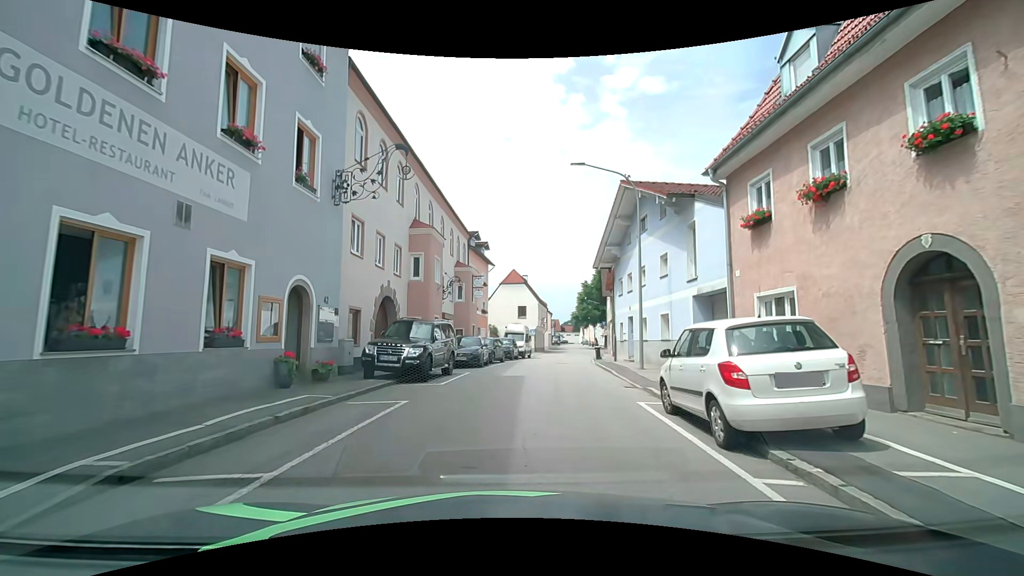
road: secondary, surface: asphalt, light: Day
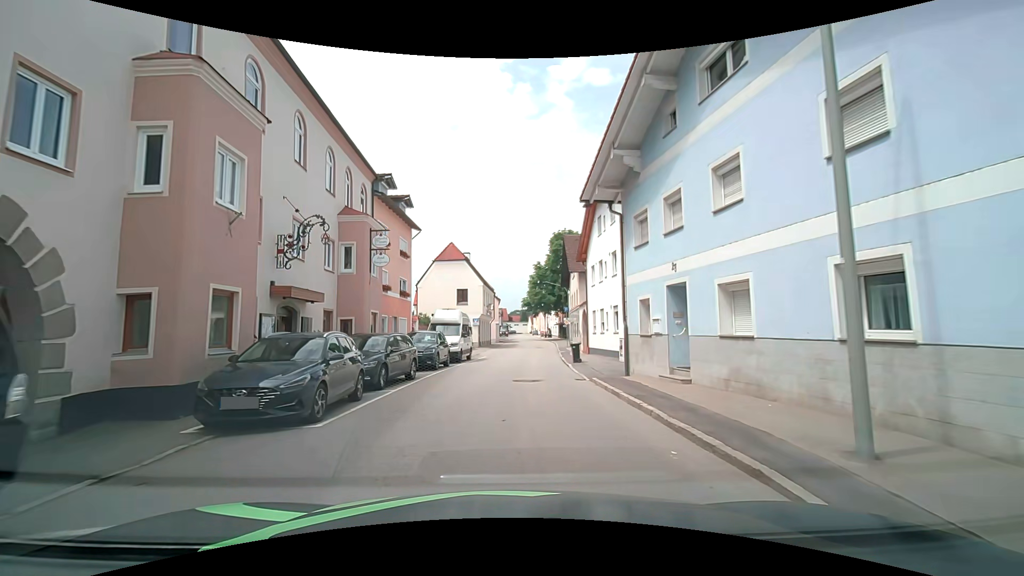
(+1.0, +14.5) m; +7°
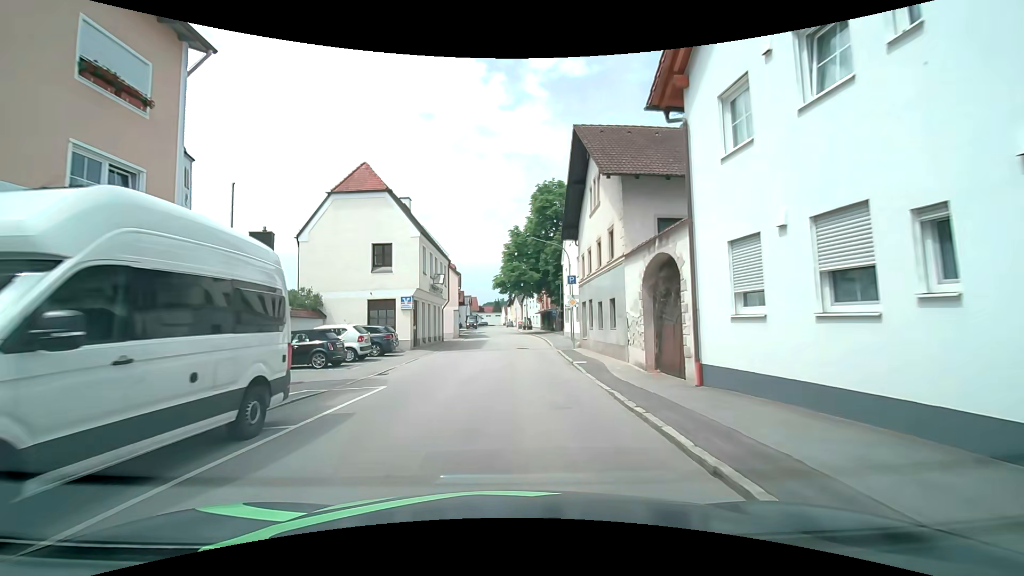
(+0.2, +23.4) m; +3°
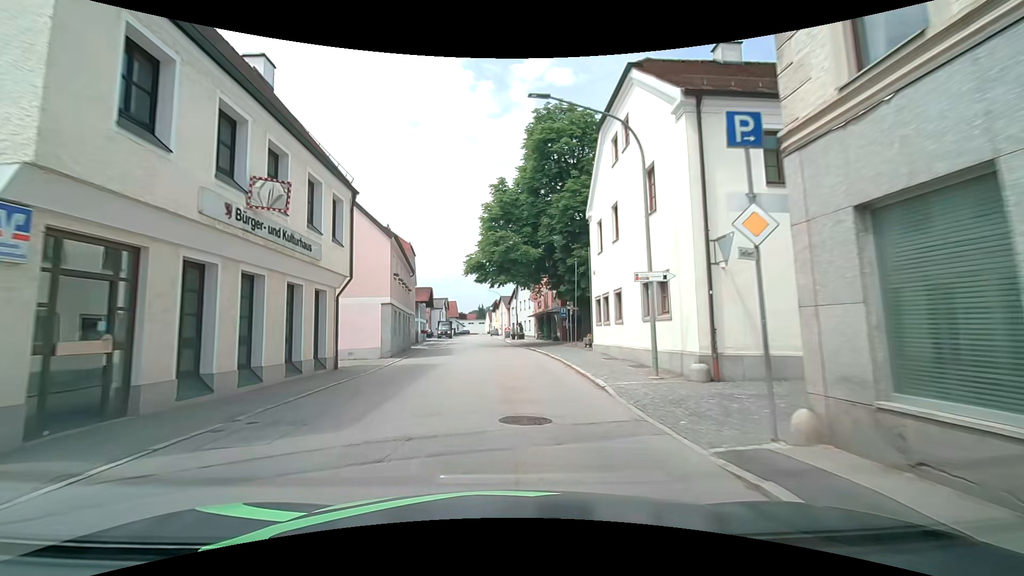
(+0.1, +22.3) m; +1°
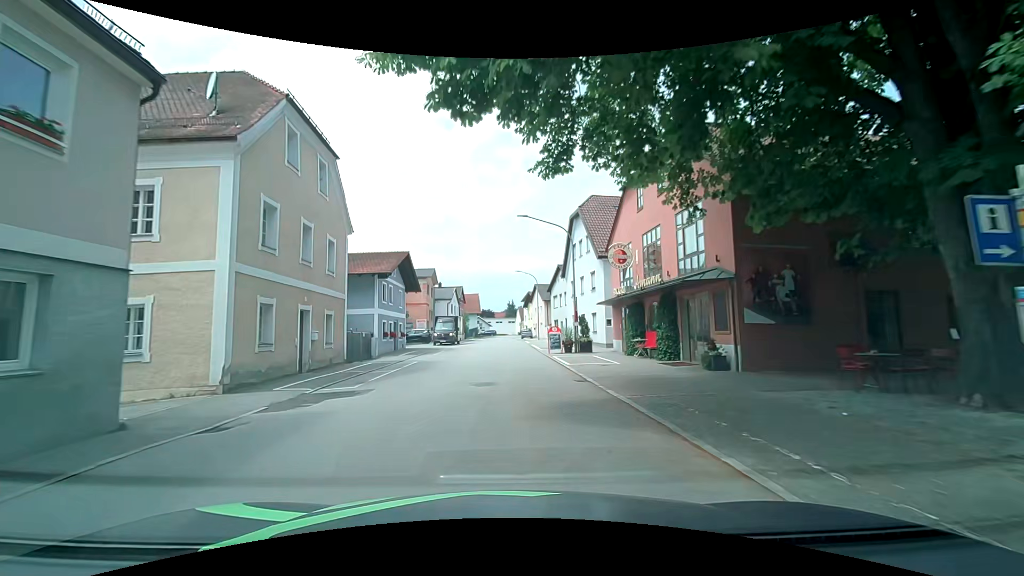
(-0.2, +30.3) m; -2°
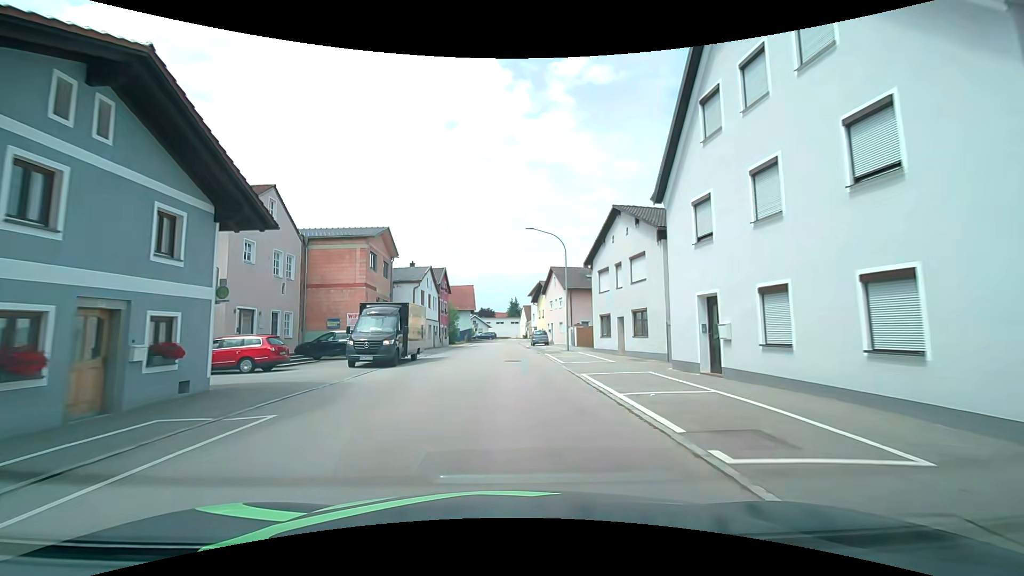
(-0.5, +25.6) m; -1°
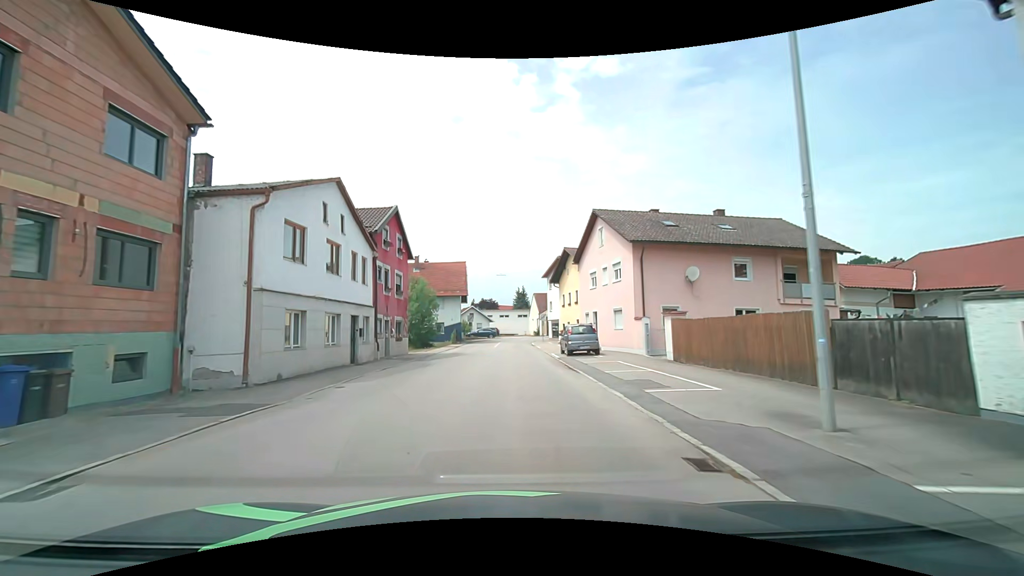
(-0.2, +25.9) m; -1°
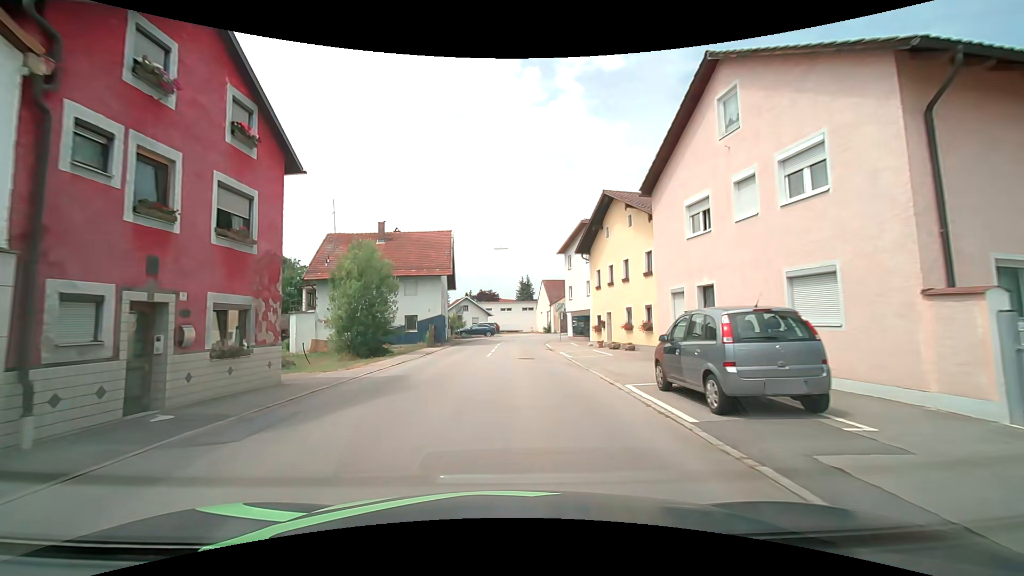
(0.0, +17.8) m; 0°
(0, +10) (0, +20) (0, +30) (0, +40) (+2, +50) (+8, +58) (+17, +61) (+27, +63) (+37, +65) (+46, +67) m
